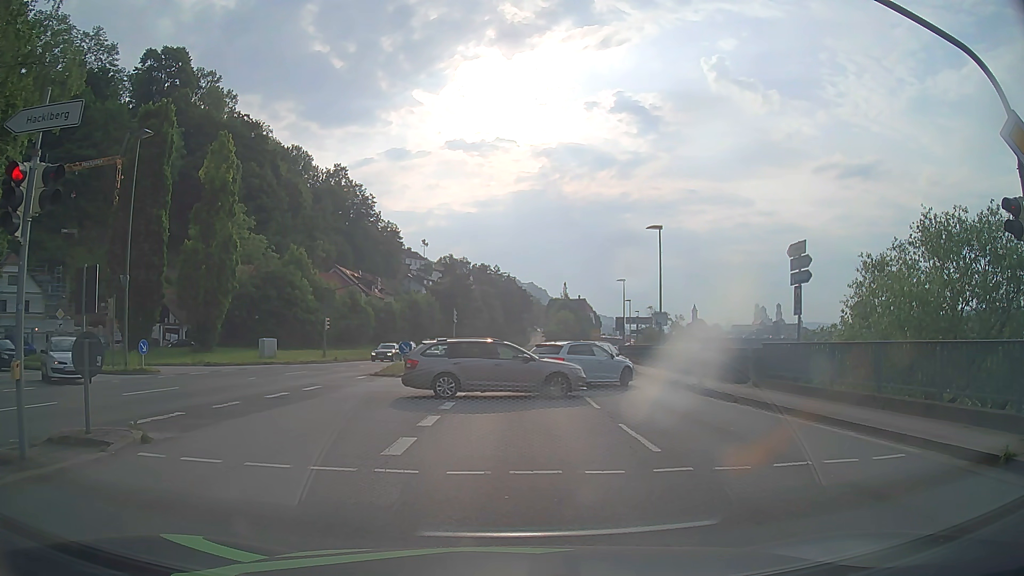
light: Day
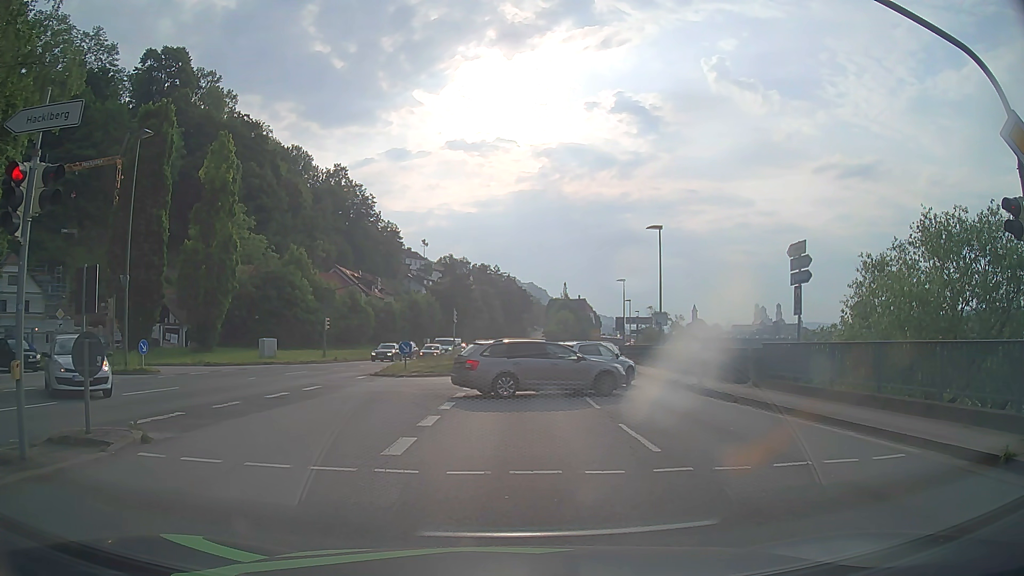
(0.0, 0.0) m; 0°
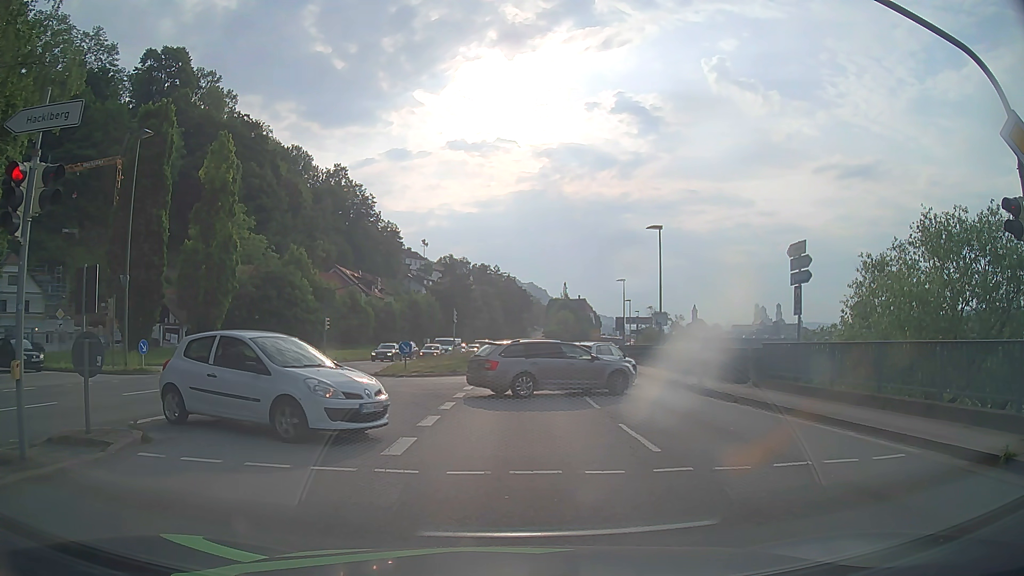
(0.0, 0.0) m; 0°
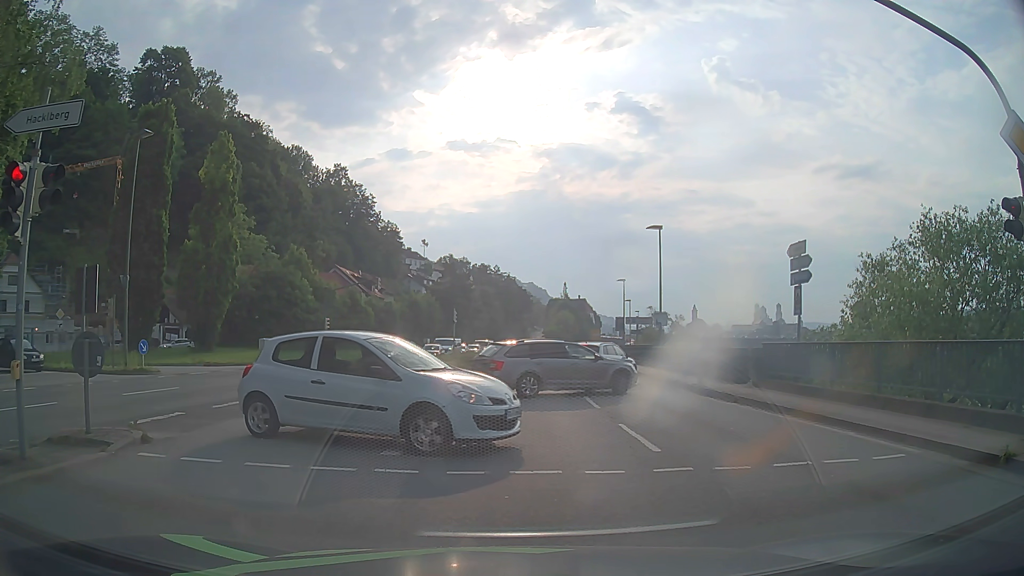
(0.0, 0.0) m; 0°
